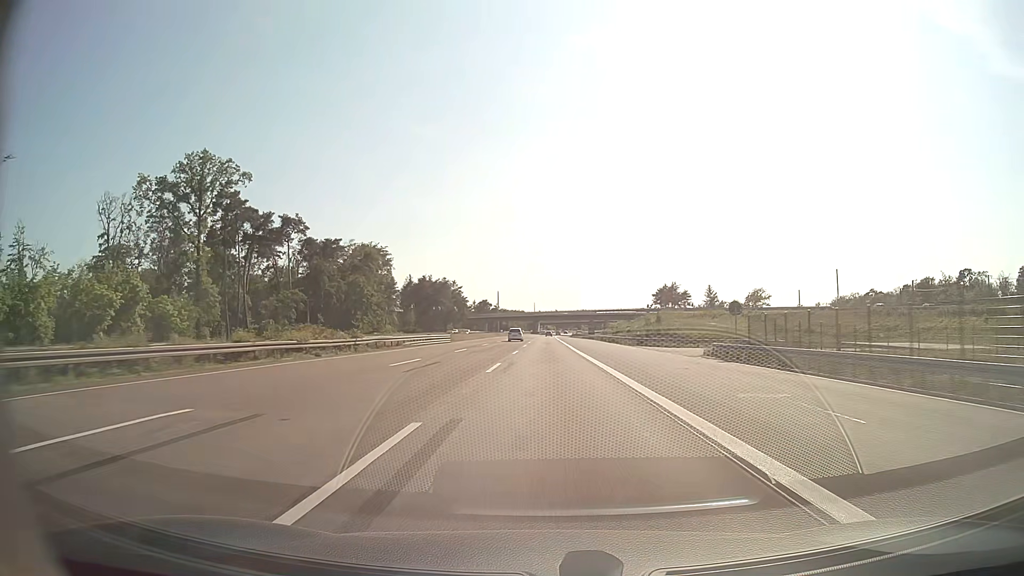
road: motorway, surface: asphalt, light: Day
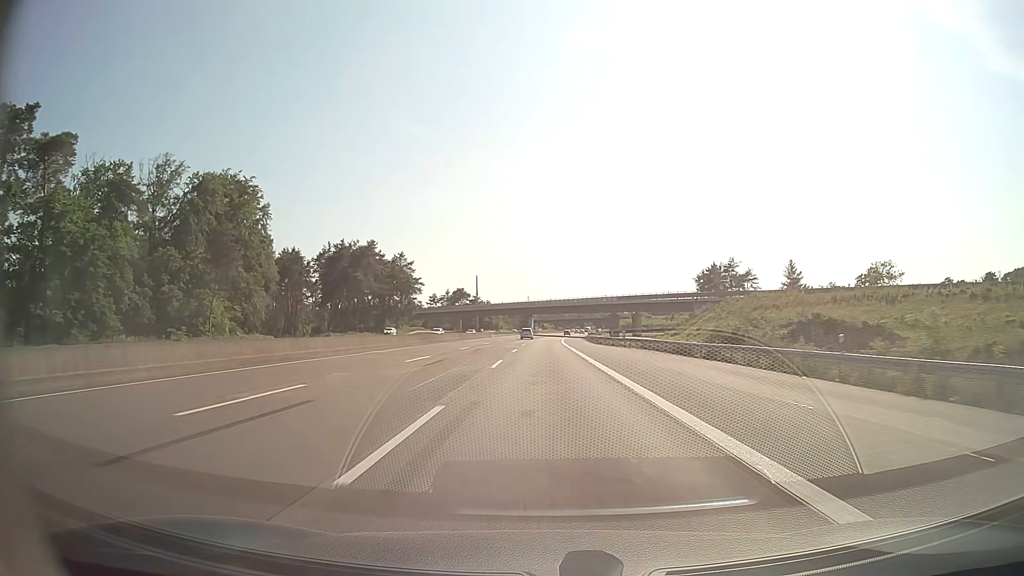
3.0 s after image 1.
(+0.2, +87.1) m; 0°
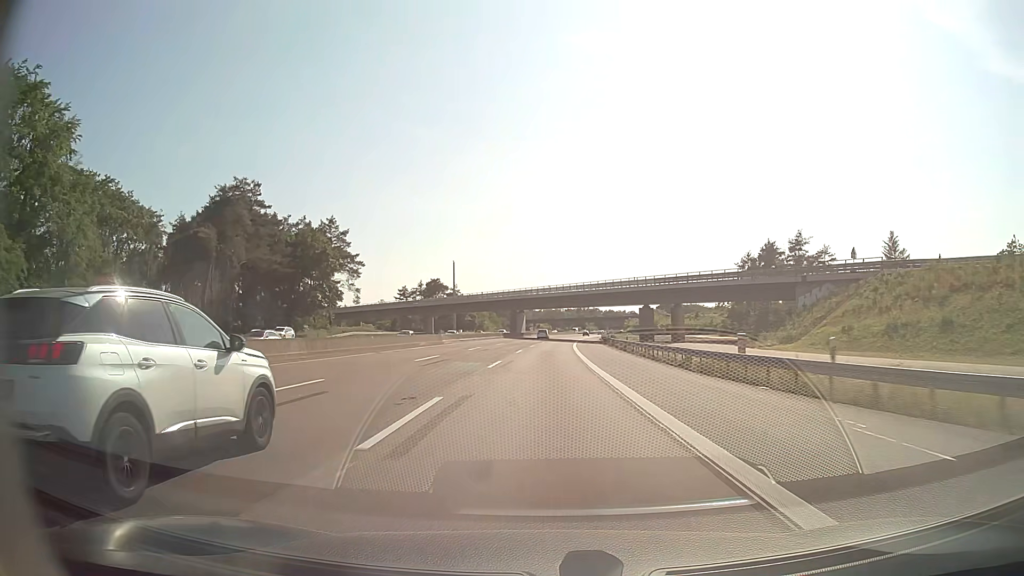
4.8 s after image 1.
(+0.2, +52.3) m; 0°
(0, +10) (0, +20) (0, +30) (0, +40) (+1, +50) (+1, +60) (+1, +70) (+2, +80) (+2, +90) (+3, +100) m
